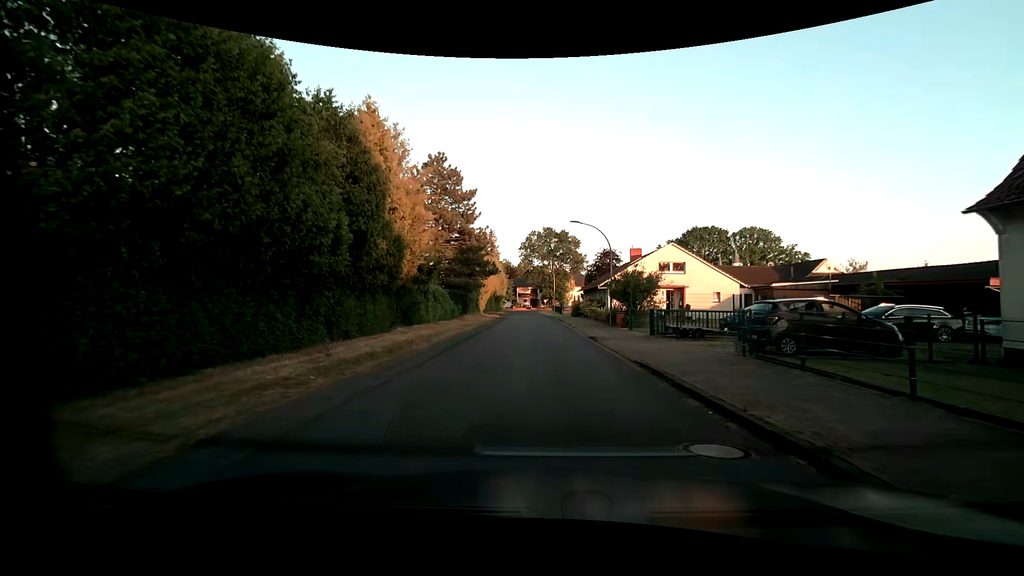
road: unclassified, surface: asphalt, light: Day
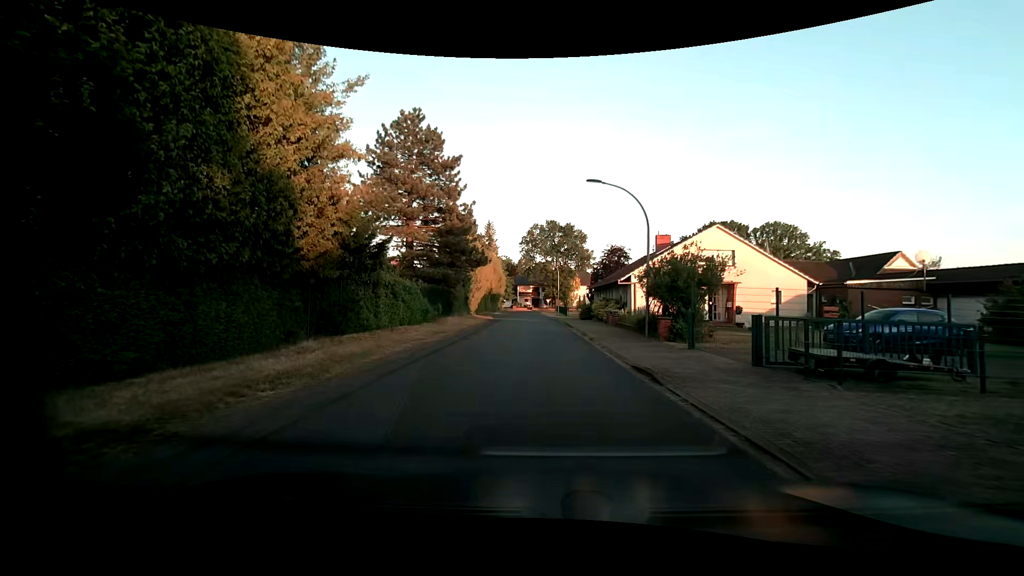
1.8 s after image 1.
(0.0, +9.6) m; 0°
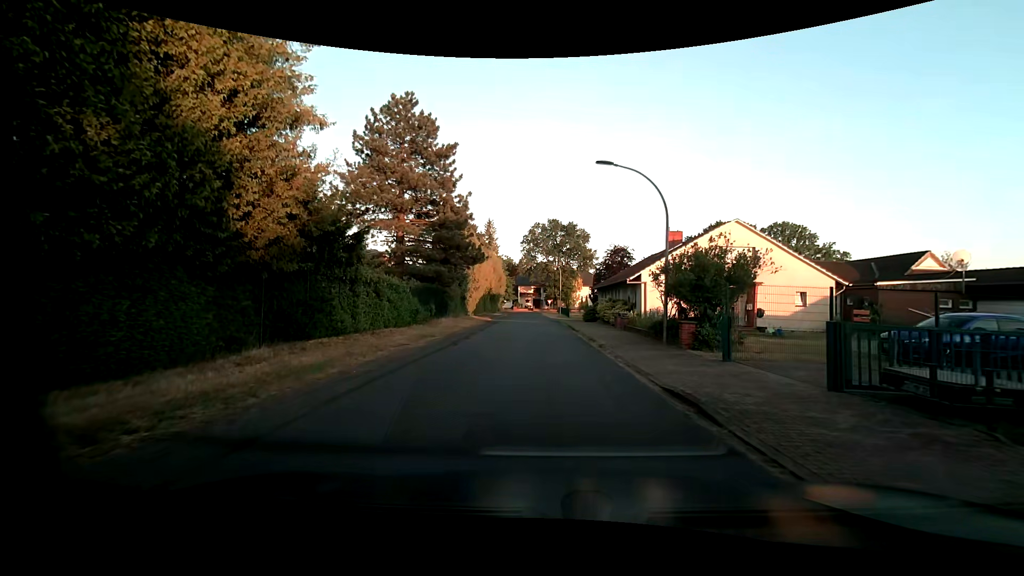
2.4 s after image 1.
(0.0, +2.6) m; 0°
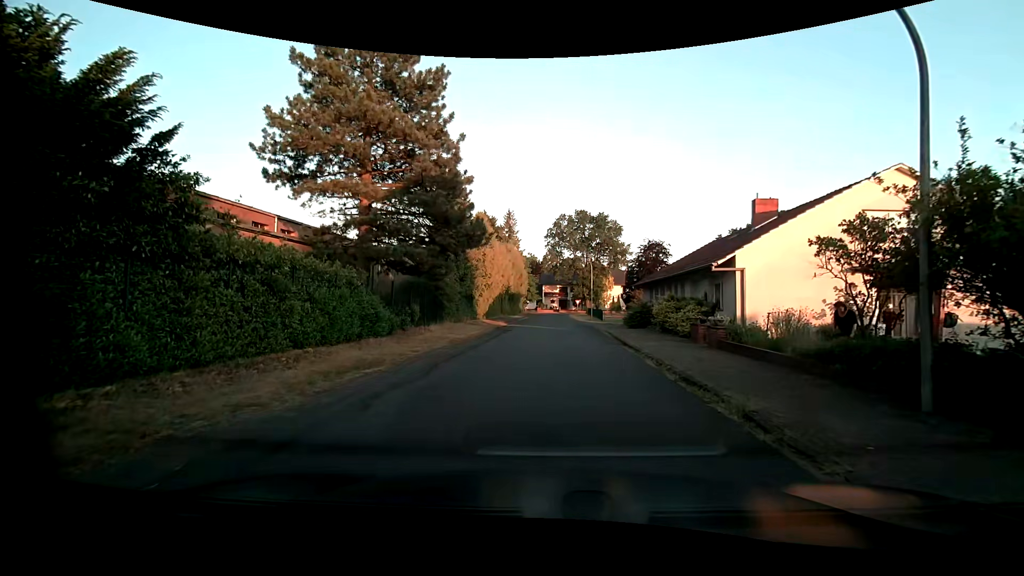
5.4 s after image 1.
(-0.2, +10.1) m; -2°
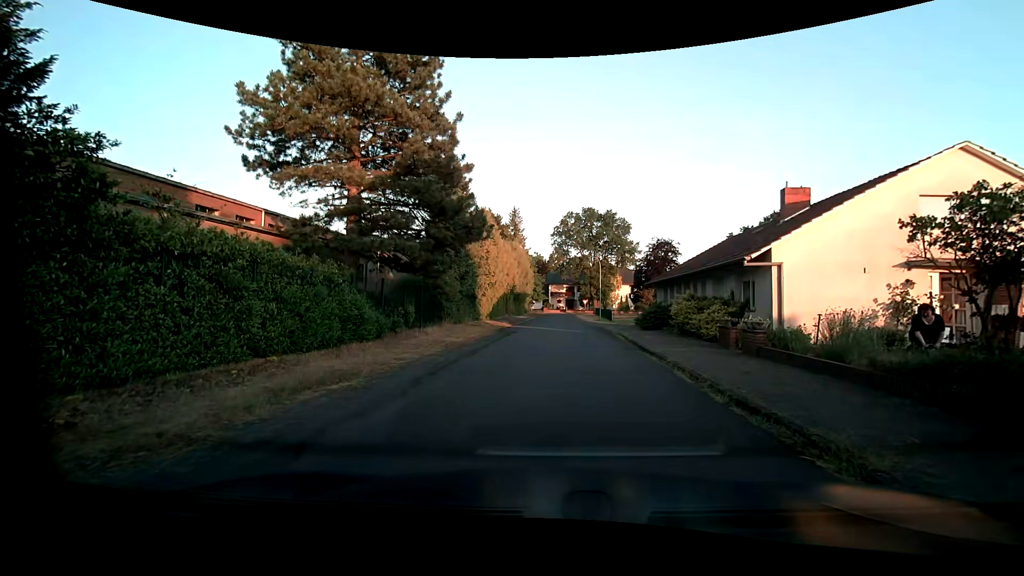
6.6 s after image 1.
(0.0, +2.0) m; -1°
